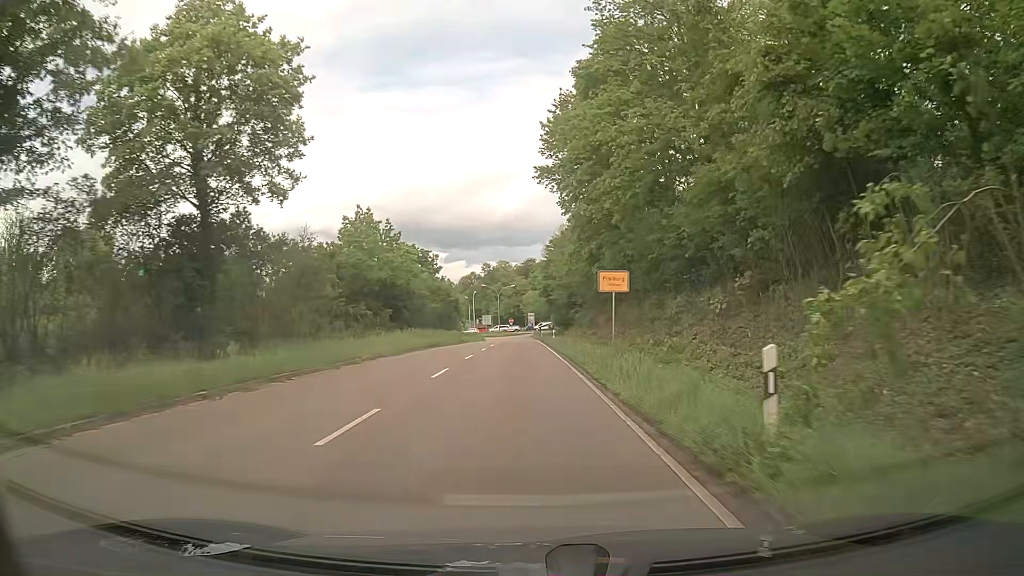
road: trunk_link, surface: asphalt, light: Day
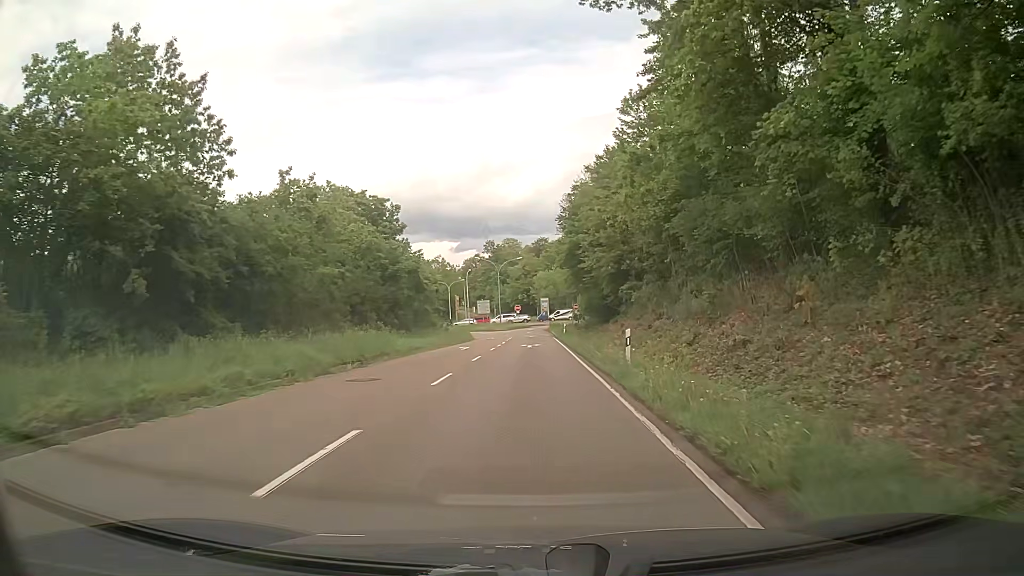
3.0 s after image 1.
(-0.2, +38.0) m; -1°
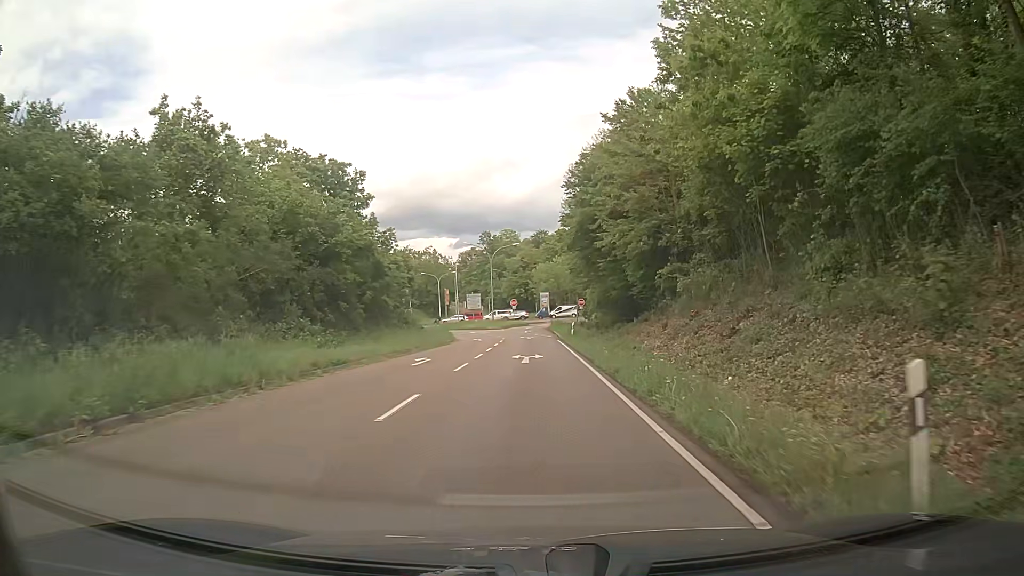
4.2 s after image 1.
(+0.1, +14.0) m; 0°
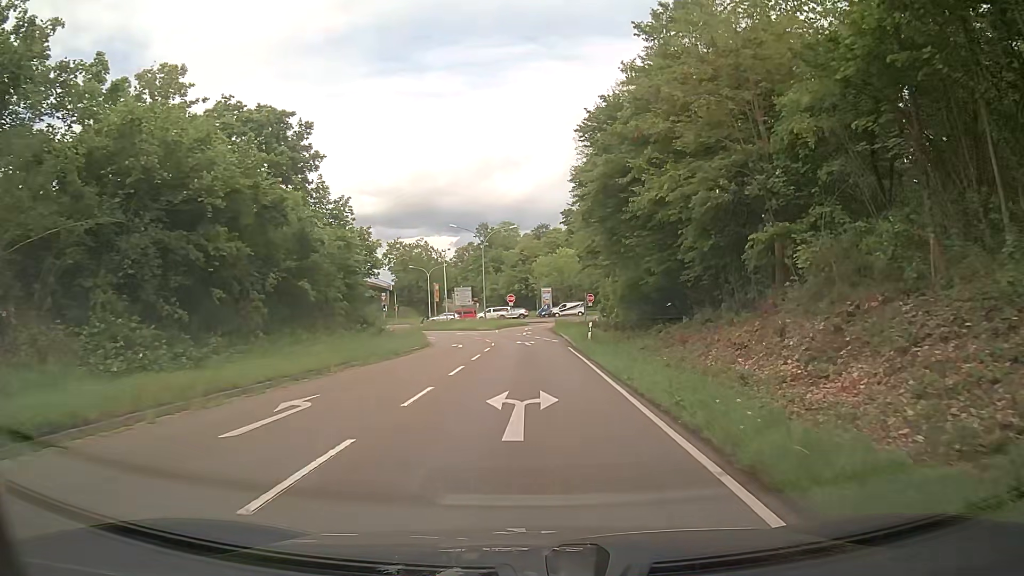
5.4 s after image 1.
(+0.2, +13.5) m; +1°
(0, +10) (0, +20) (0, +30) (-1, +40) (-3, +50) (-6, +59) (-10, +68) (-16, +76) (-23, +84) (-30, +91) m
